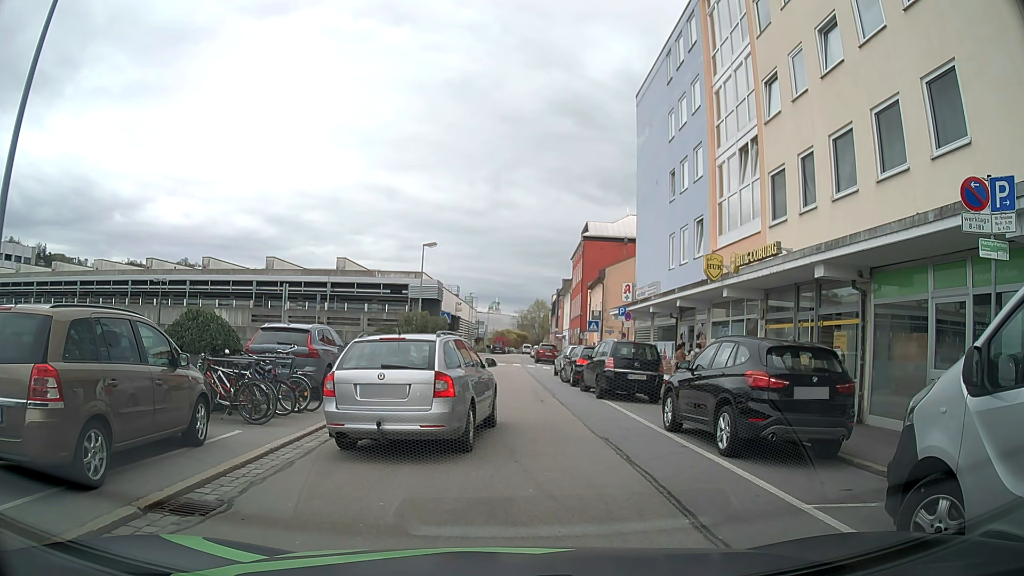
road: residential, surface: asphalt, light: Day
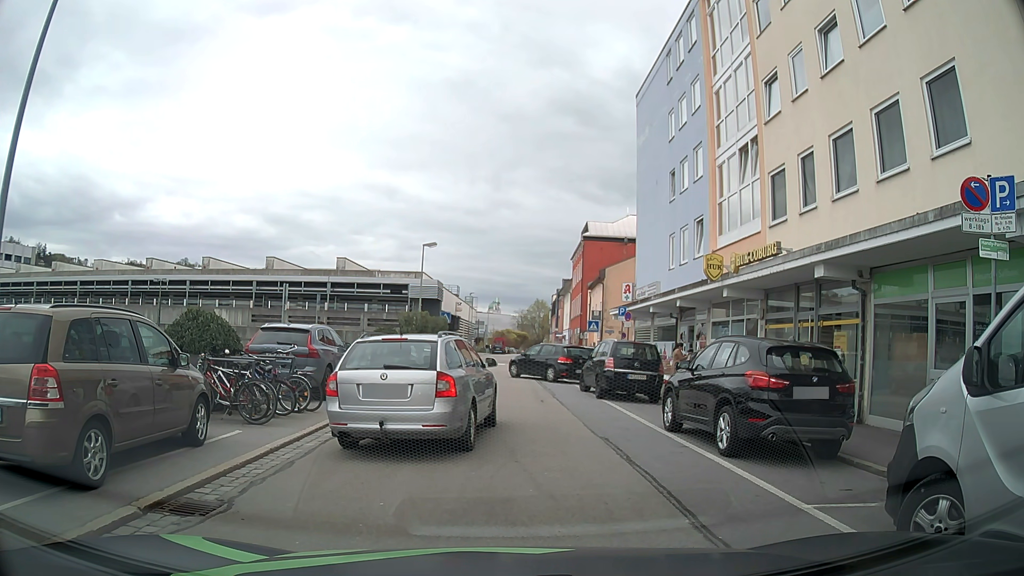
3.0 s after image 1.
(0.0, 0.0) m; 0°
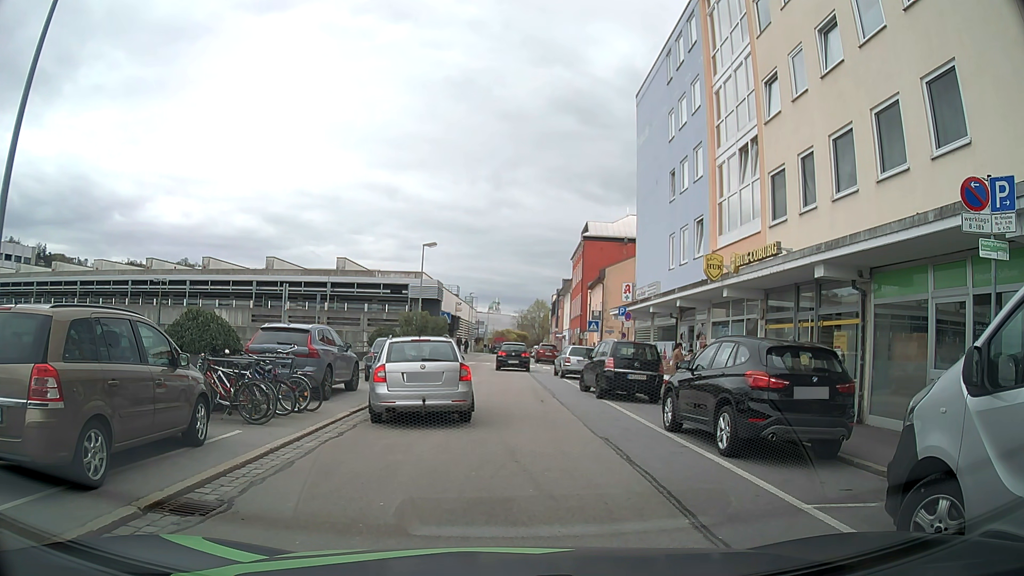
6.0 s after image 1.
(0.0, 0.0) m; 0°
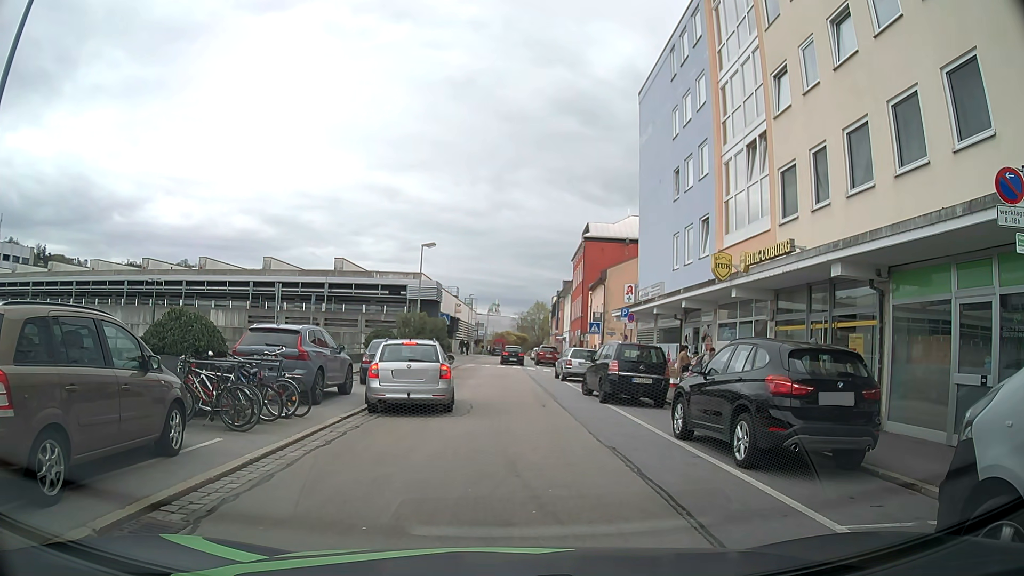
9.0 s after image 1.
(0.0, +0.7) m; 0°
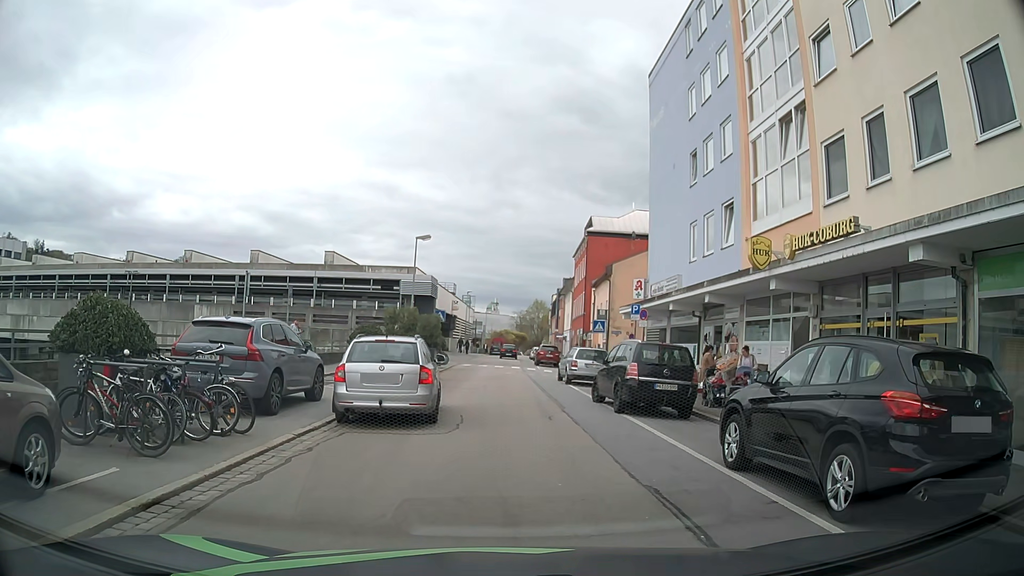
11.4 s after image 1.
(0.0, +2.7) m; 0°
